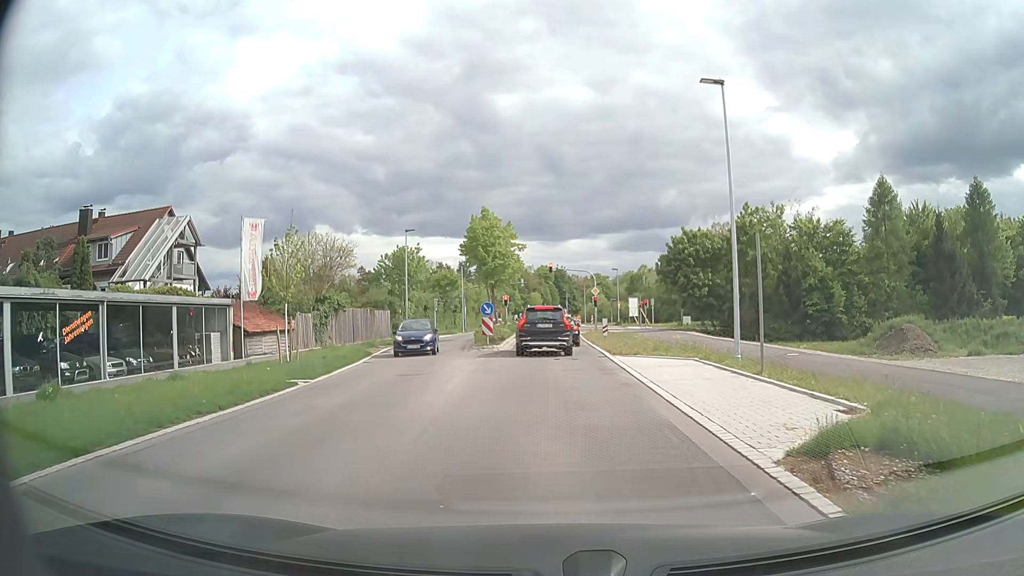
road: secondary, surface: asphalt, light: Day
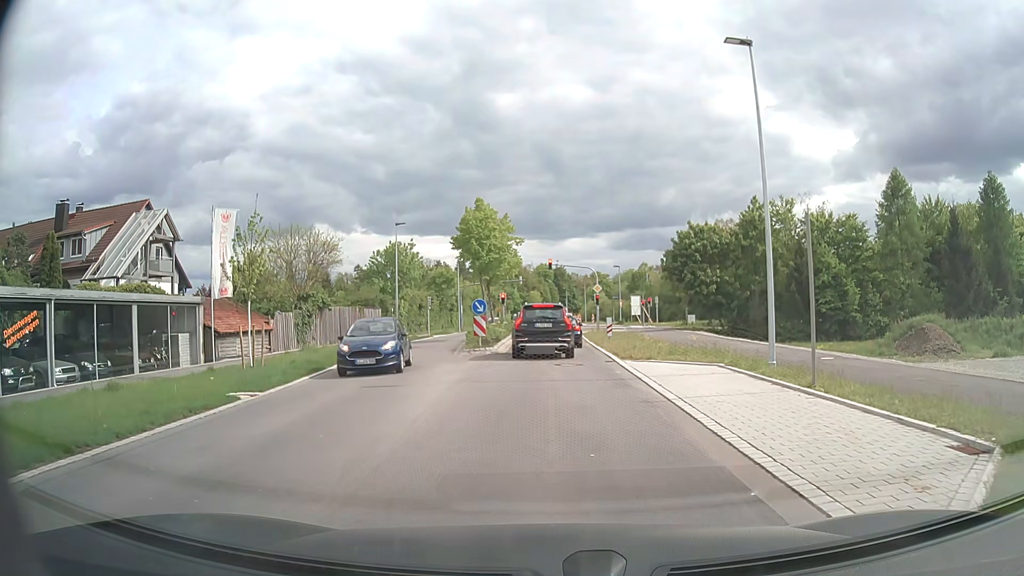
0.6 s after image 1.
(0.0, +3.0) m; 0°
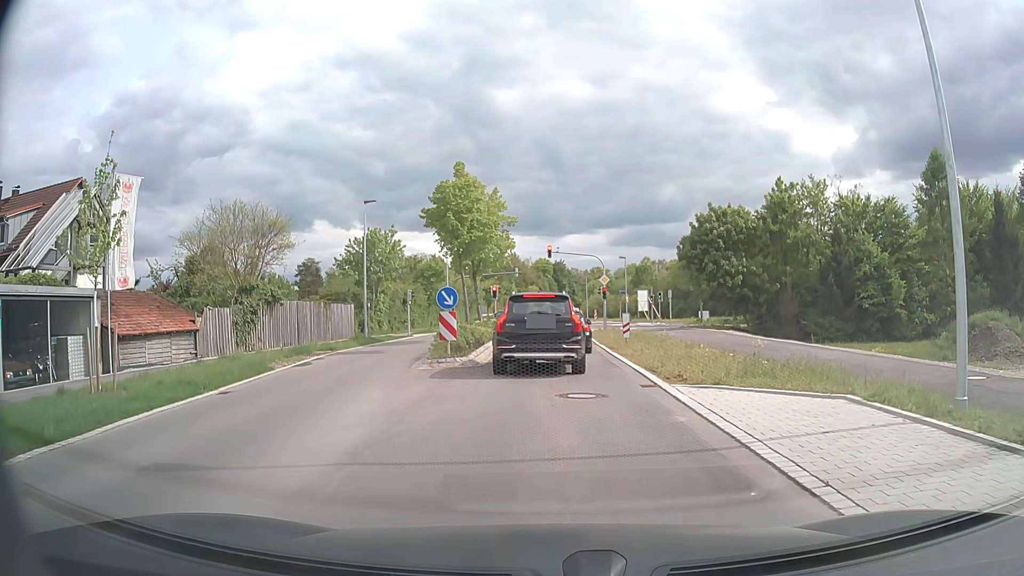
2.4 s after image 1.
(0.0, +7.9) m; 0°
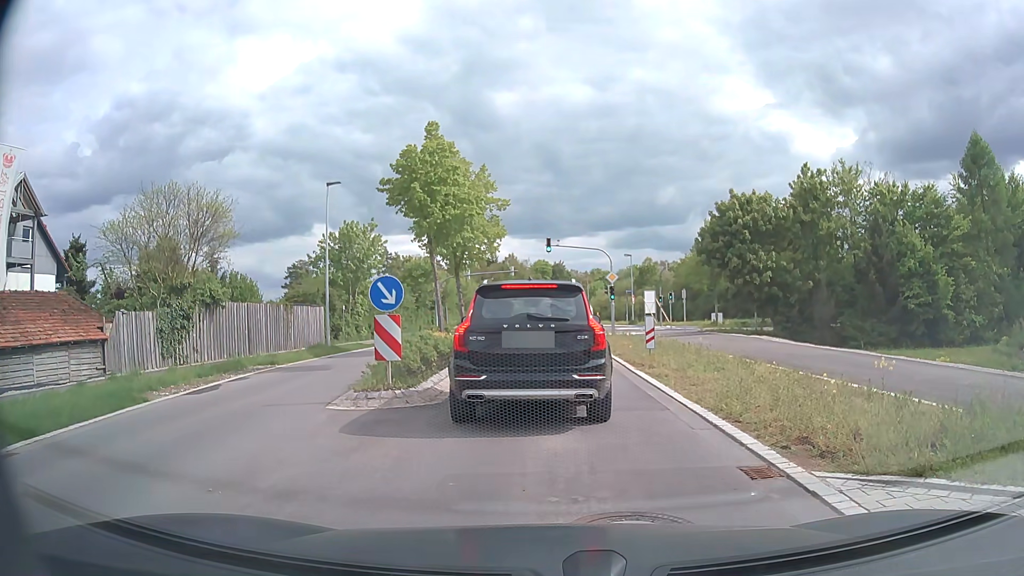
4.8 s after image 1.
(0.0, +6.5) m; +1°
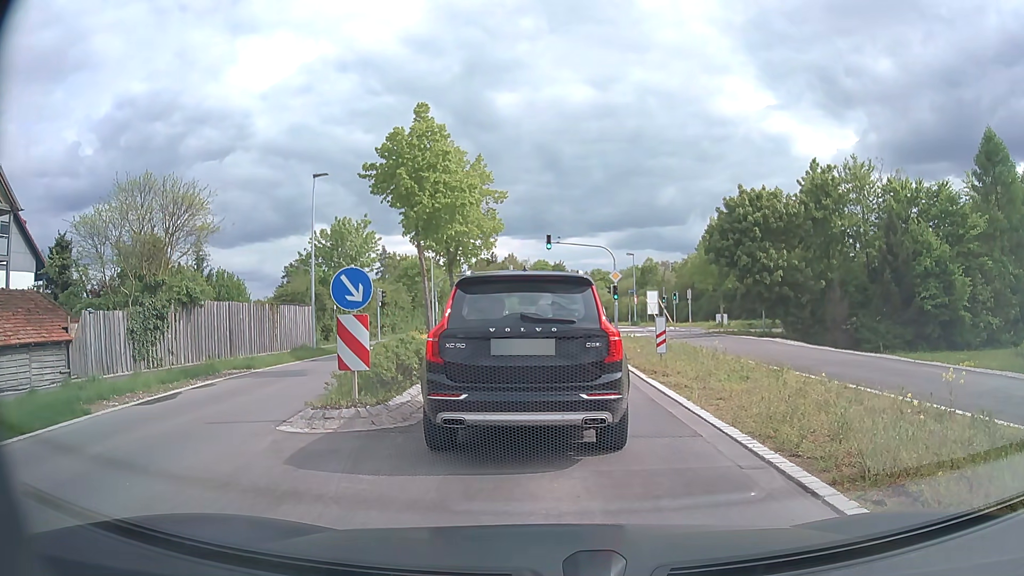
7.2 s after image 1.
(-0.1, +2.0) m; -2°
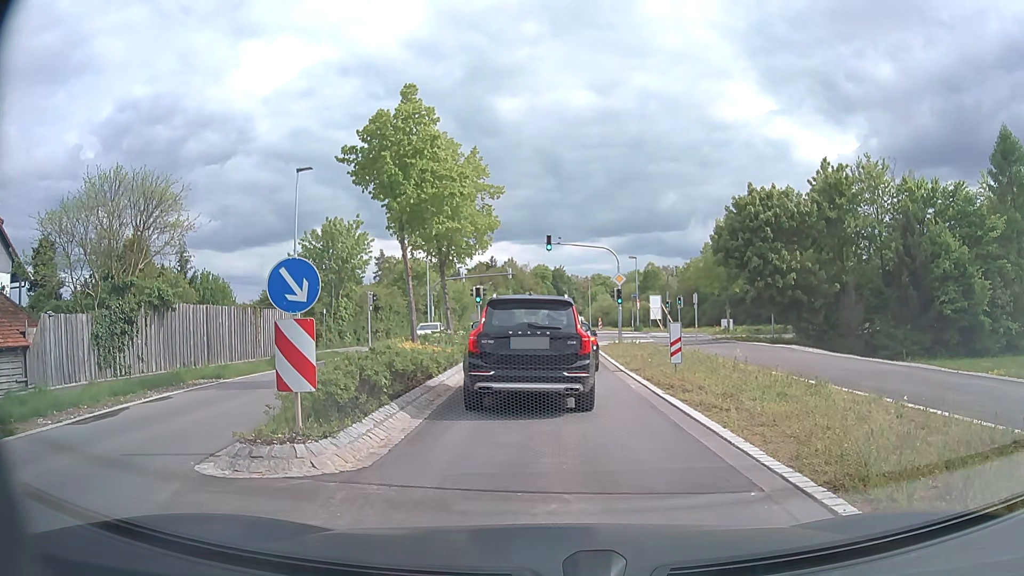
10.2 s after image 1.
(0.0, +2.3) m; +2°
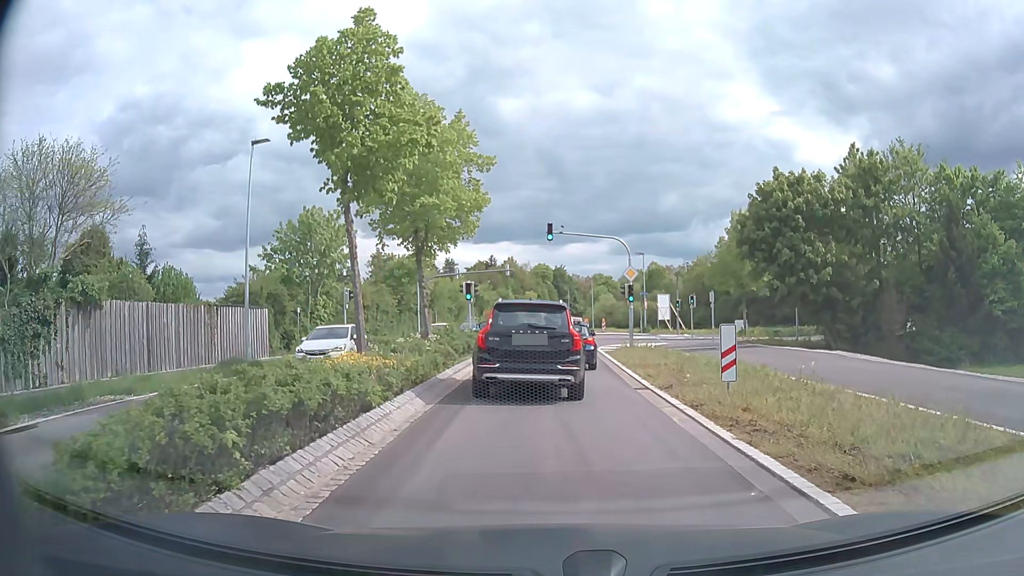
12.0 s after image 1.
(-0.1, +5.1) m; -1°
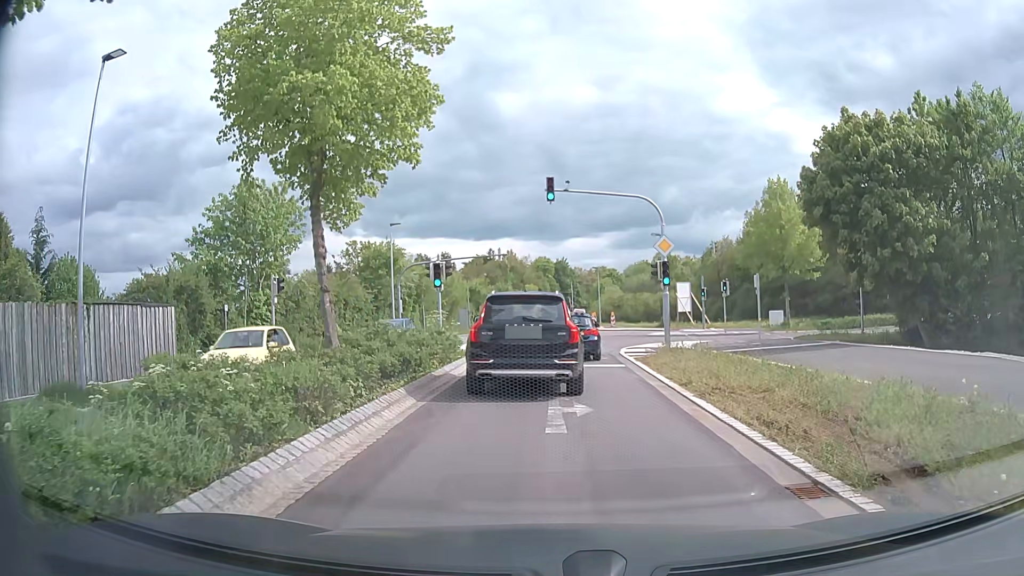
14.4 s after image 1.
(0.0, +9.6) m; 0°
(0, +10) (0, +20) (0, +30) (-1, +40) (-1, +50) (-1, +60) (-1, +70) (-1, +80) (-1, +90) (-1, +100) m
